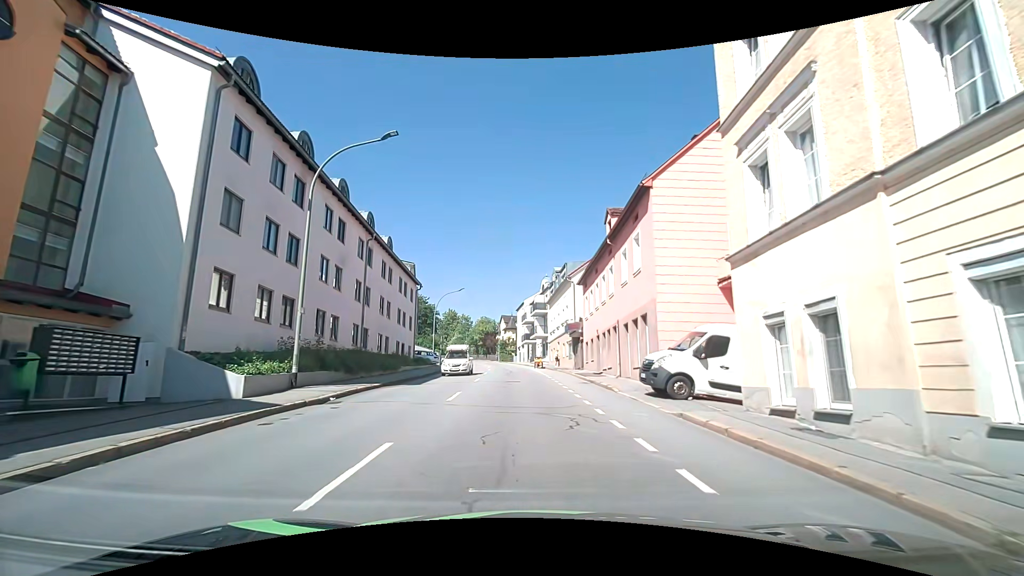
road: tertiary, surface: asphalt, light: Day
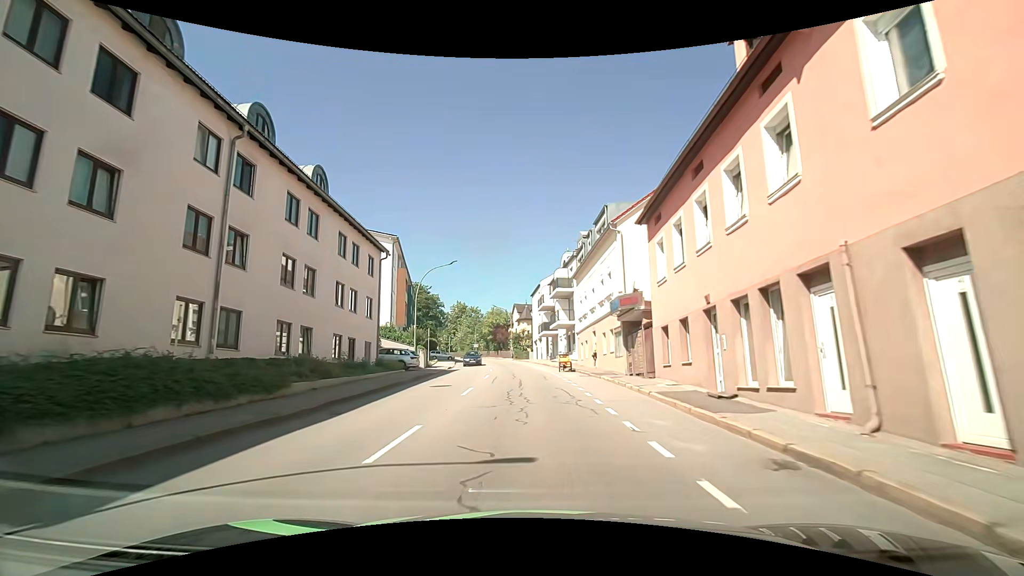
(-0.2, +16.6) m; -2°
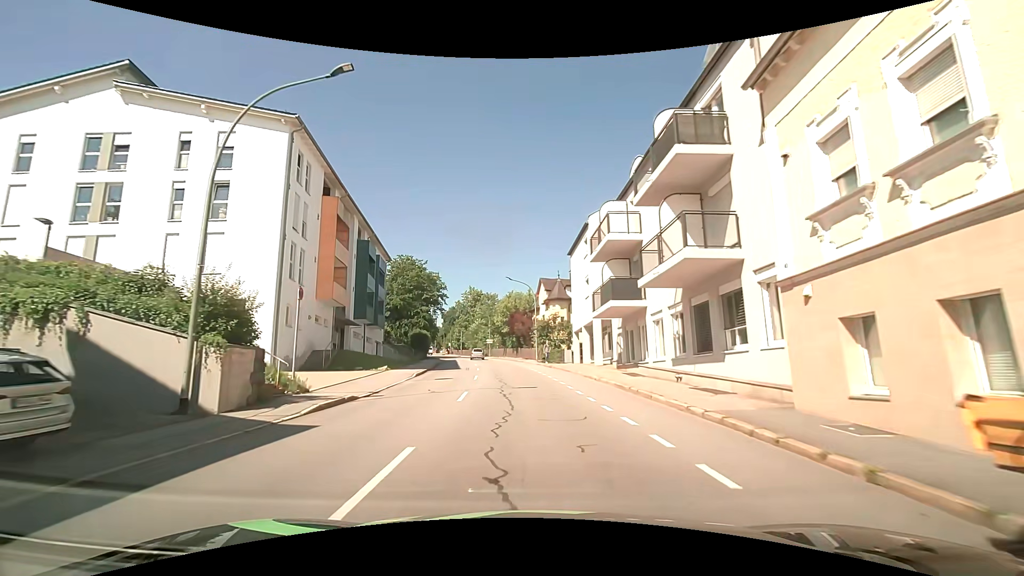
(-0.8, +29.4) m; -3°
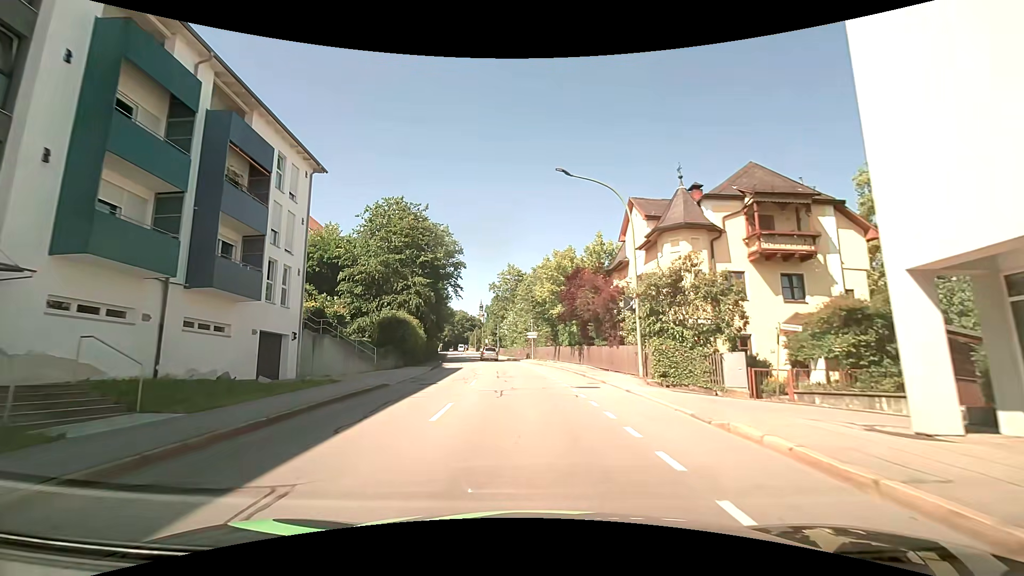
(-1.5, +31.3) m; -5°
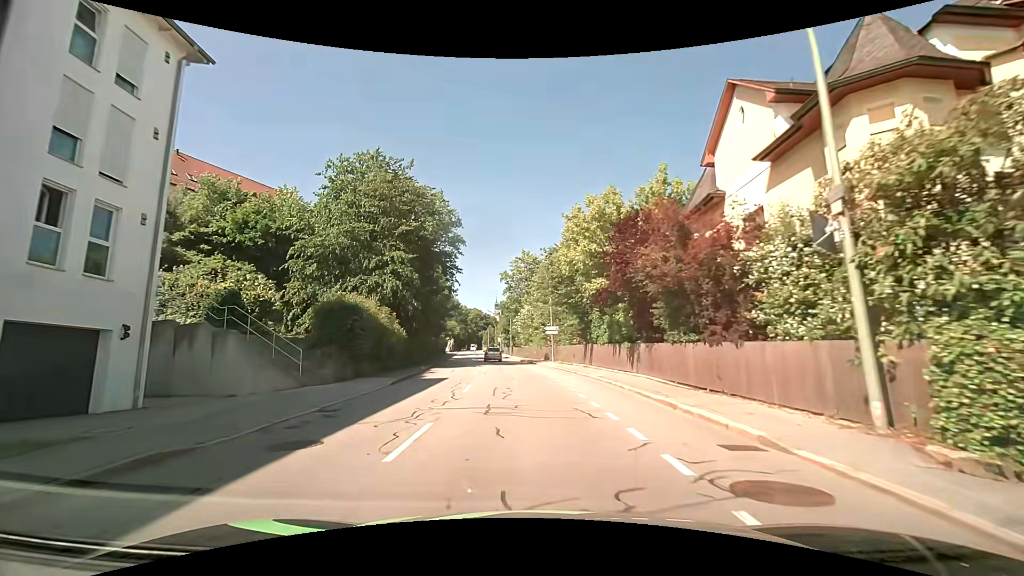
(-0.3, +12.2) m; -3°
(0, +10) (-1, +20) (-2, +30) (-2, +40) (-3, +50) (-4, +60) (-5, +70) (-6, +80) (-8, +90) (-9, +100) m
